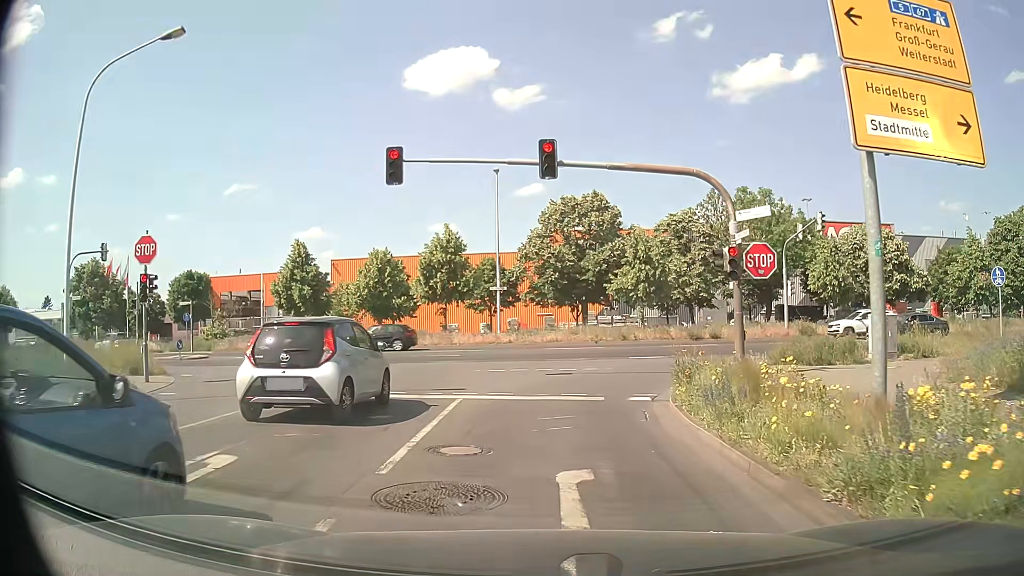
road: tertiary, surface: asphalt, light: Day
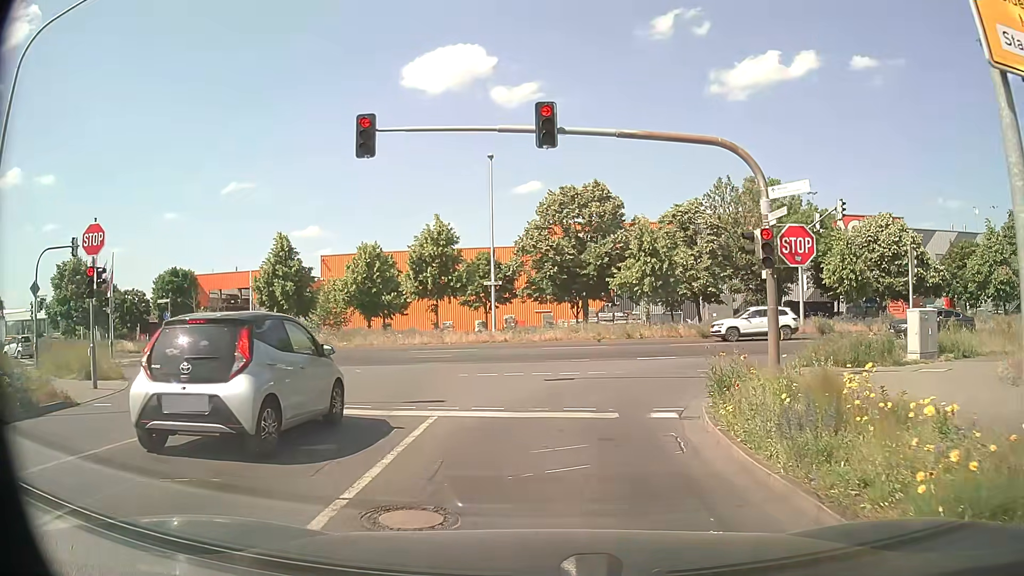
(0.0, +2.6) m; 0°
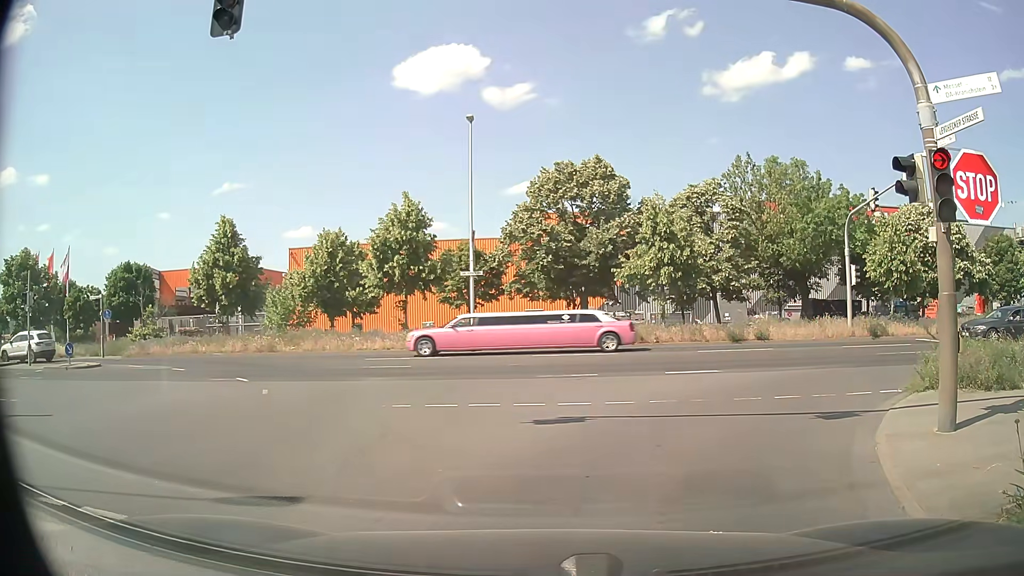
(+0.1, +6.4) m; 0°
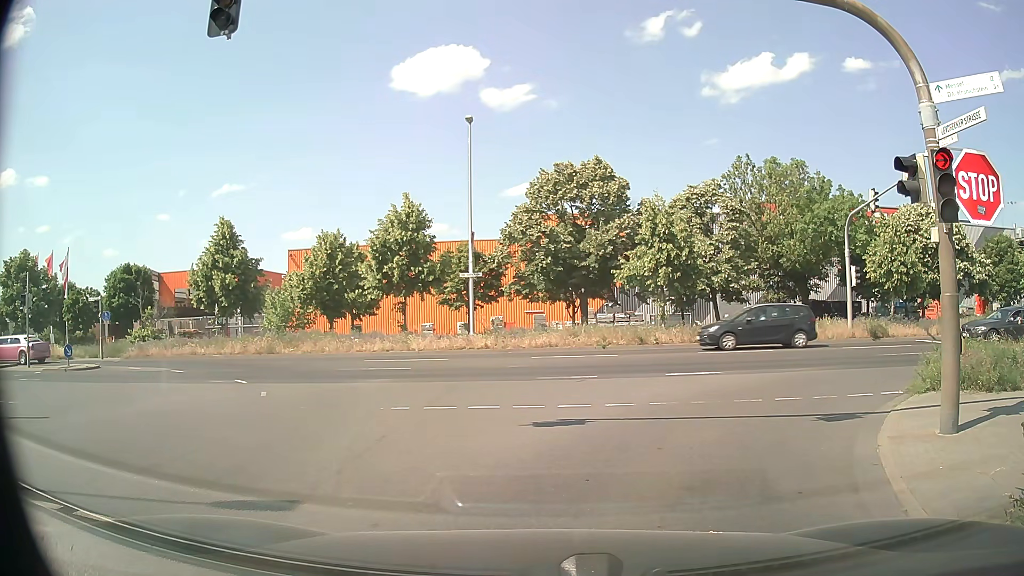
(0.0, +0.1) m; 0°
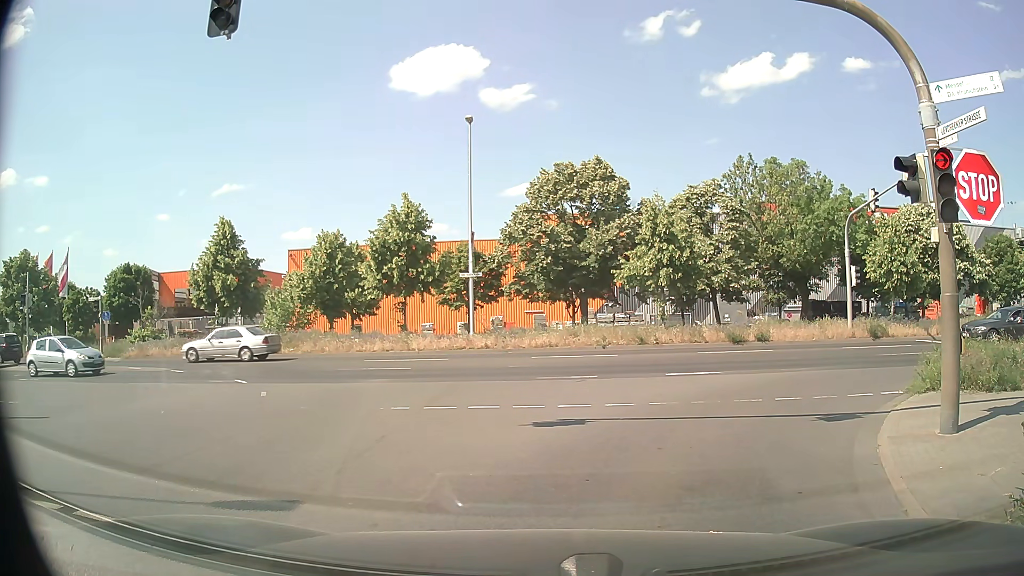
(0.0, 0.0) m; 0°
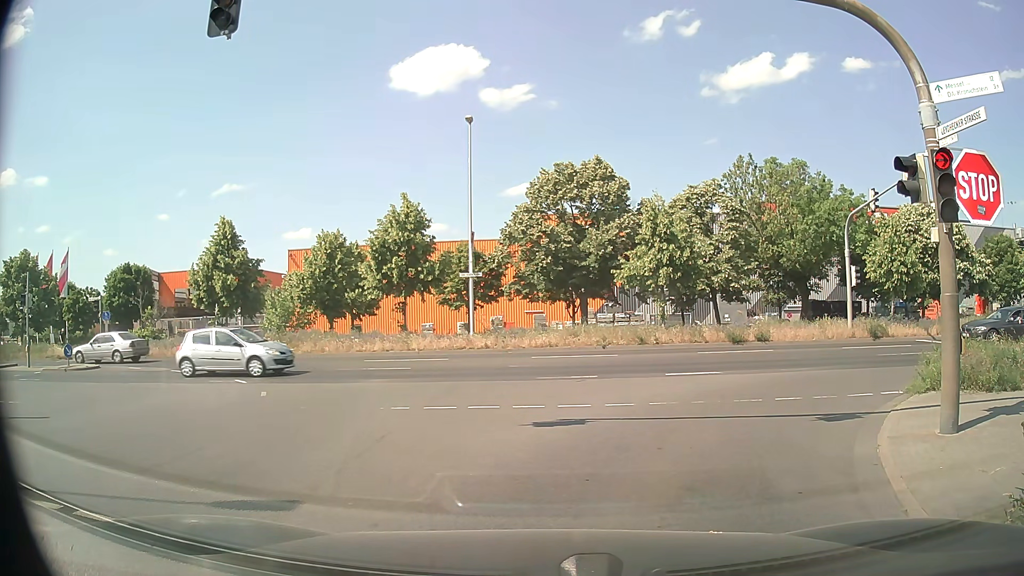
(0.0, 0.0) m; 0°
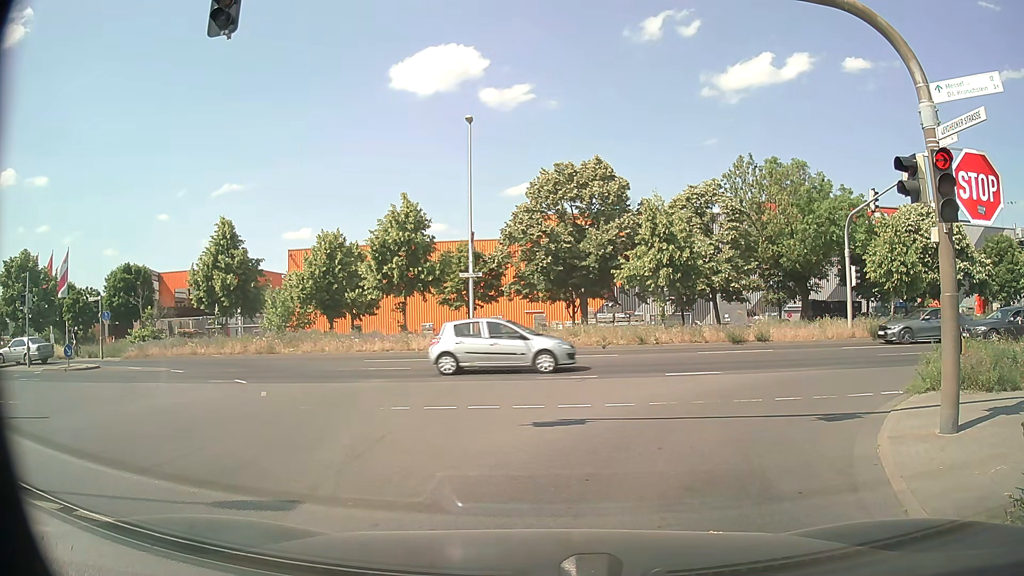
(0.0, 0.0) m; 0°
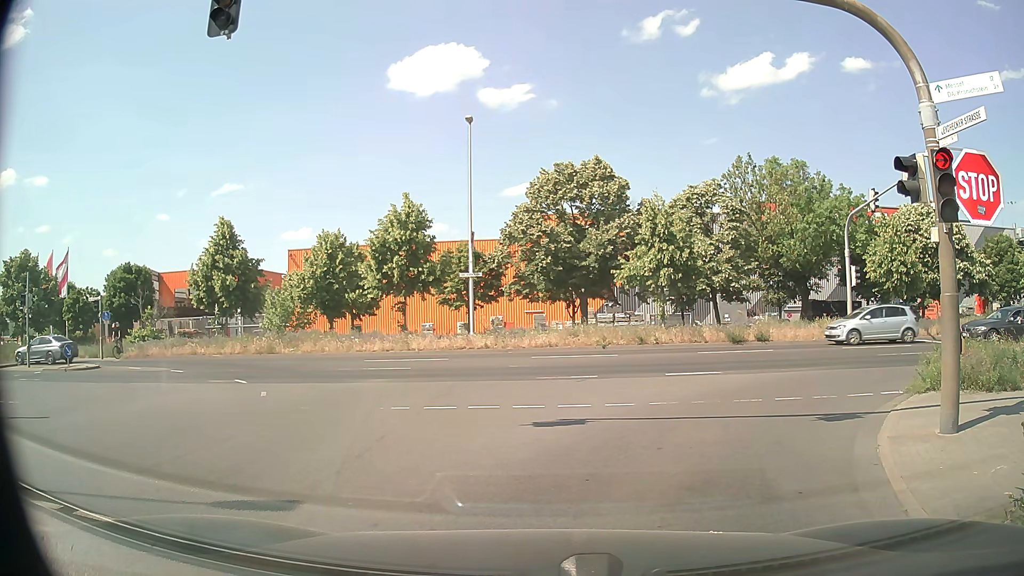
(0.0, 0.0) m; 0°
